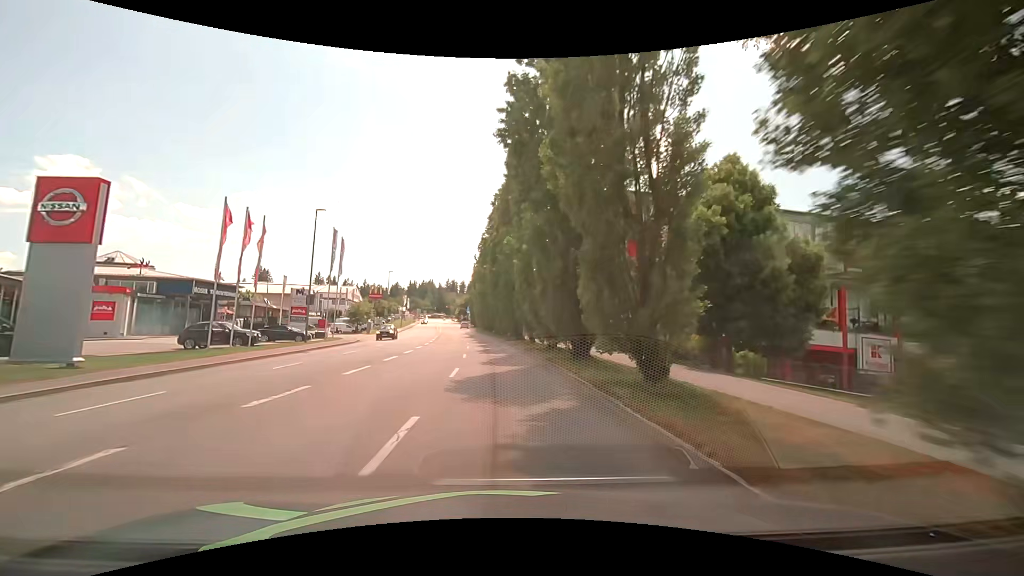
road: tertiary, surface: asphalt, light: Day
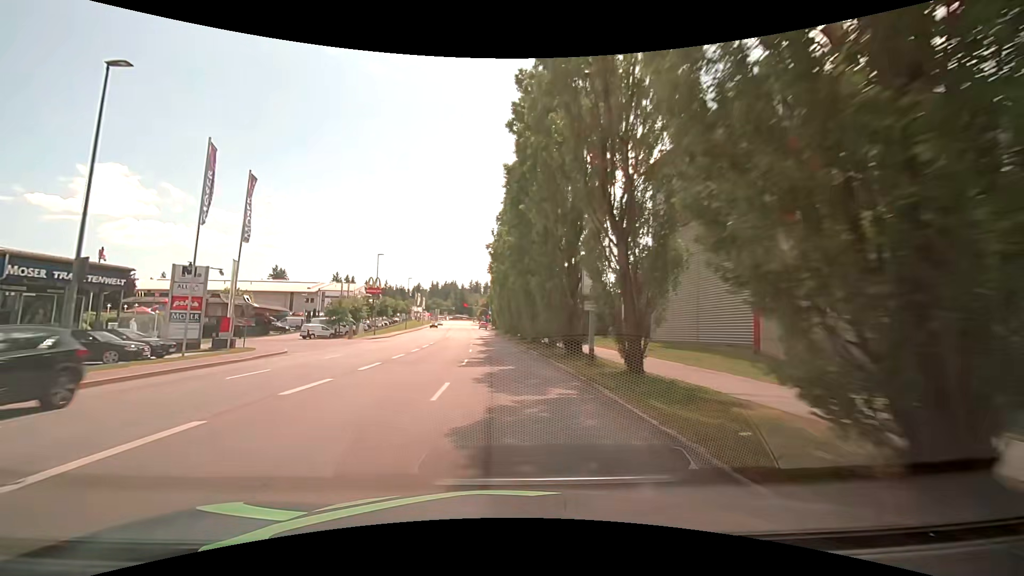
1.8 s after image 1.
(-0.5, +22.8) m; -2°
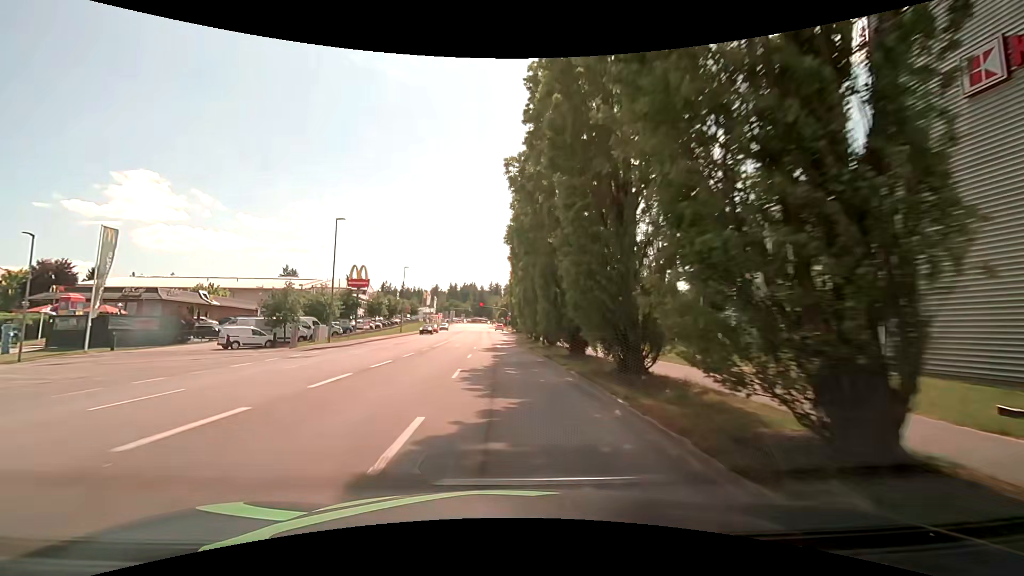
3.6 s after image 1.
(-0.6, +22.8) m; -3°
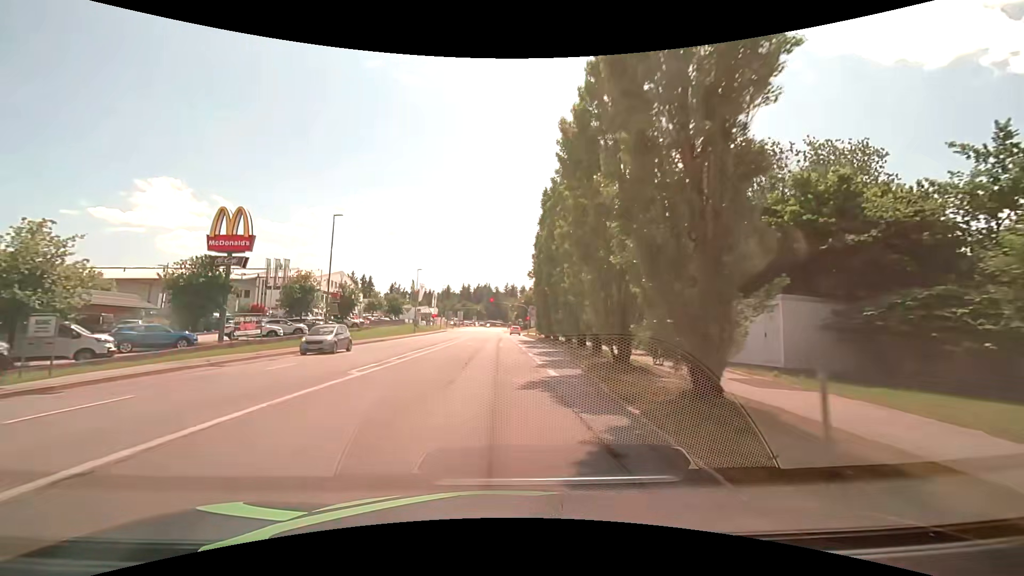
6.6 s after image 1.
(-0.4, +37.9) m; -2°
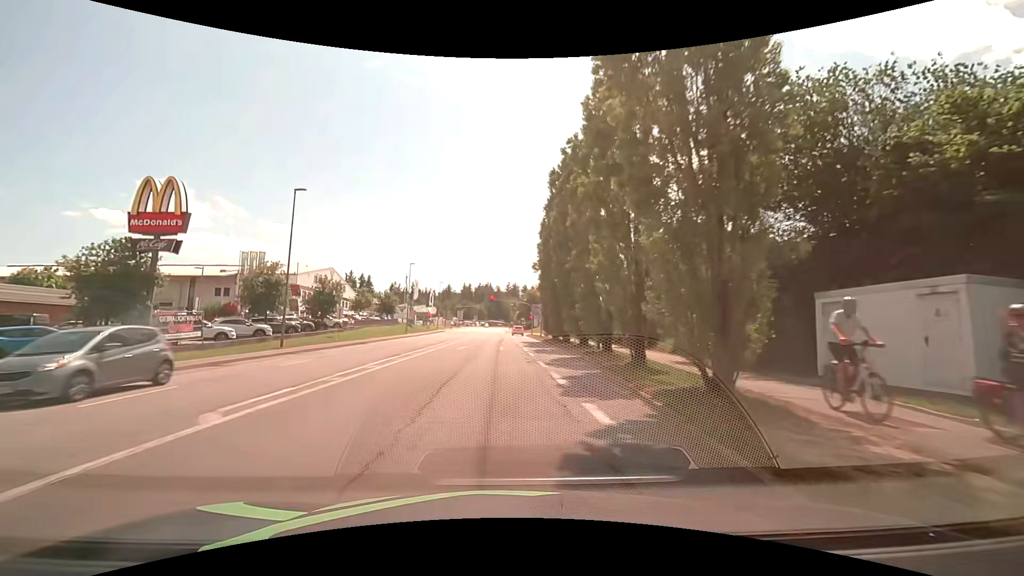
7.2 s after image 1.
(+0.1, +7.6) m; 0°
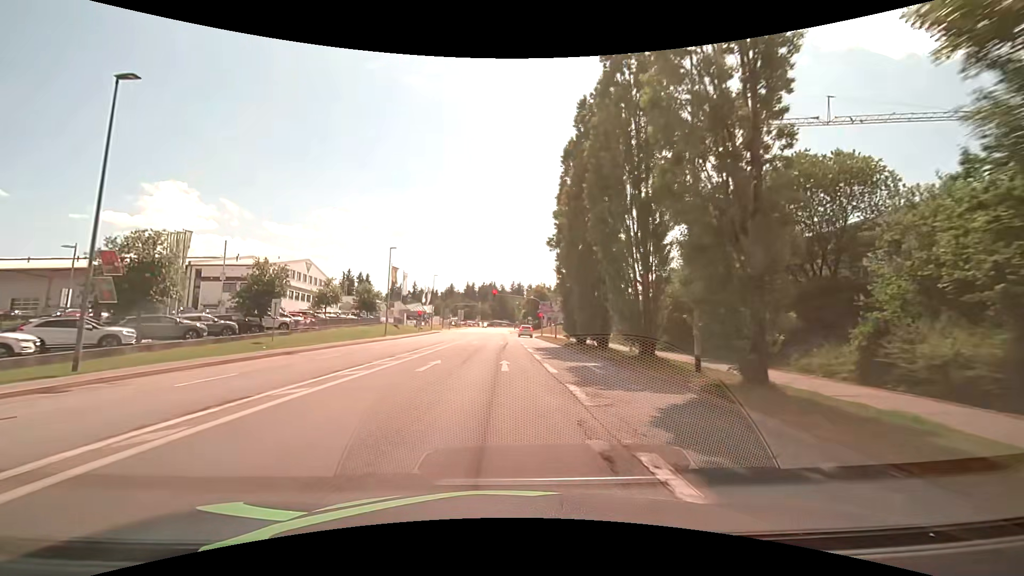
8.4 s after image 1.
(0.0, +15.0) m; 0°
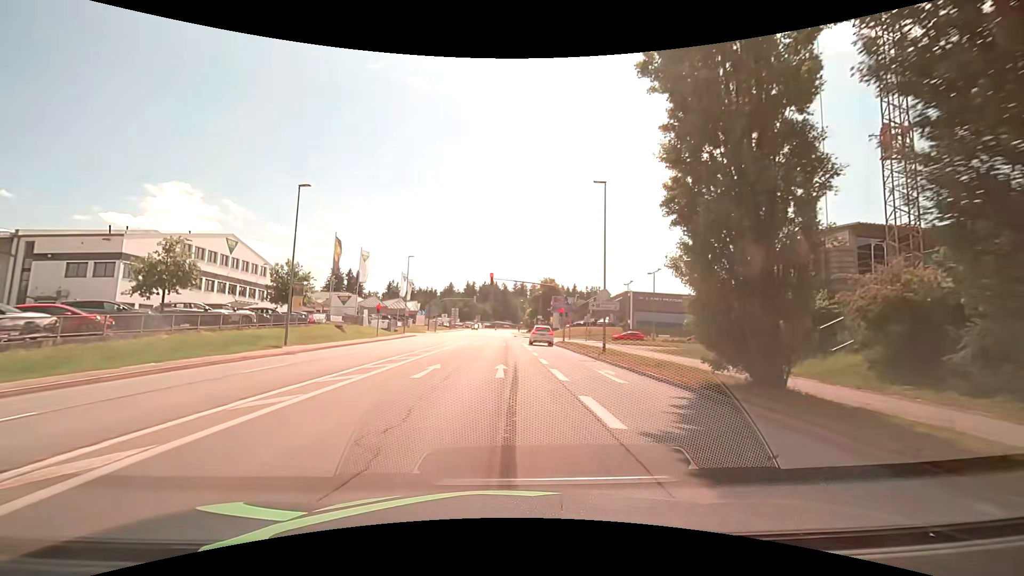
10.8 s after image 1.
(-0.1, +25.9) m; 0°
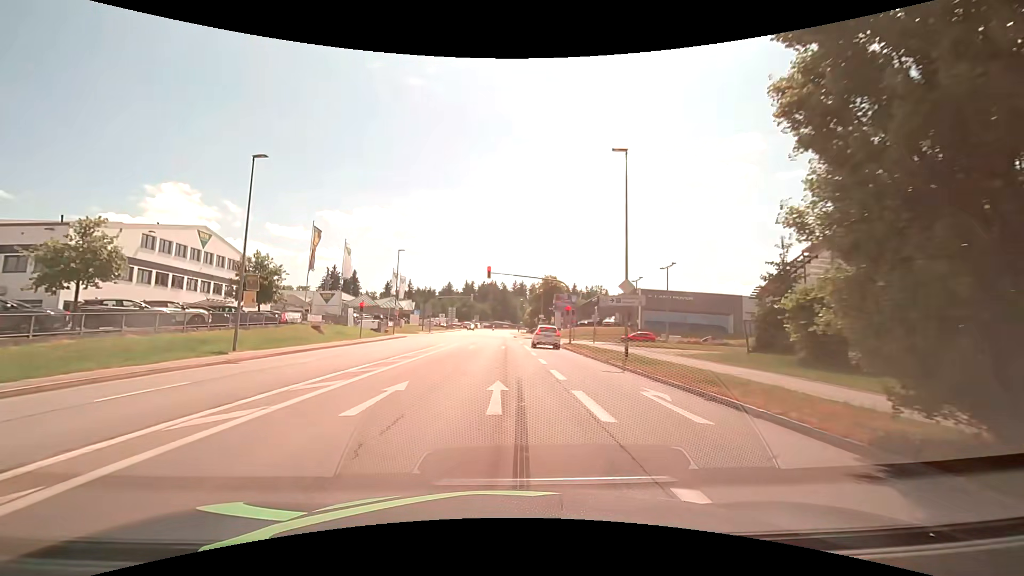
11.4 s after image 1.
(0.0, +5.6) m; 0°
